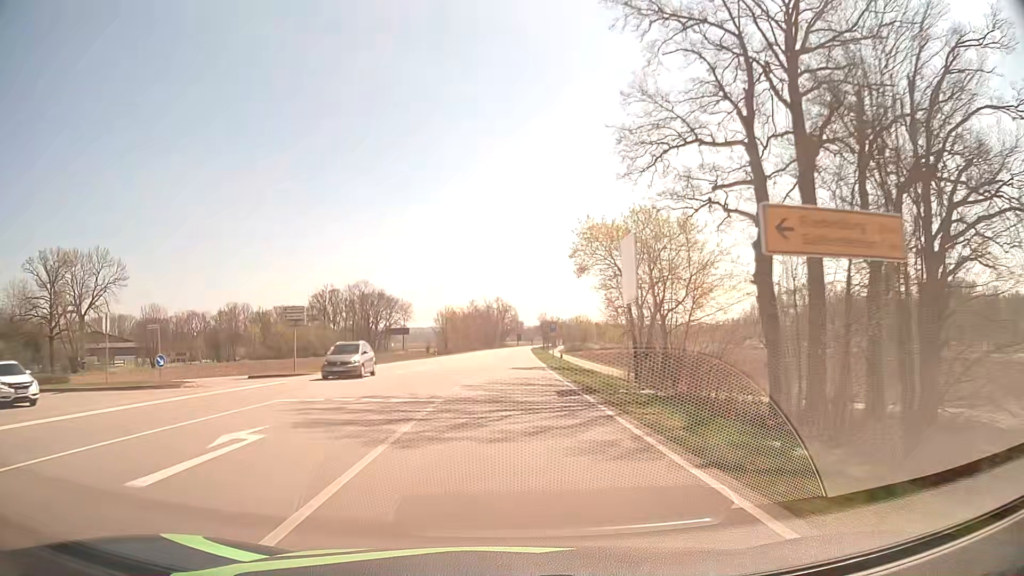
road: secondary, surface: asphalt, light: Day
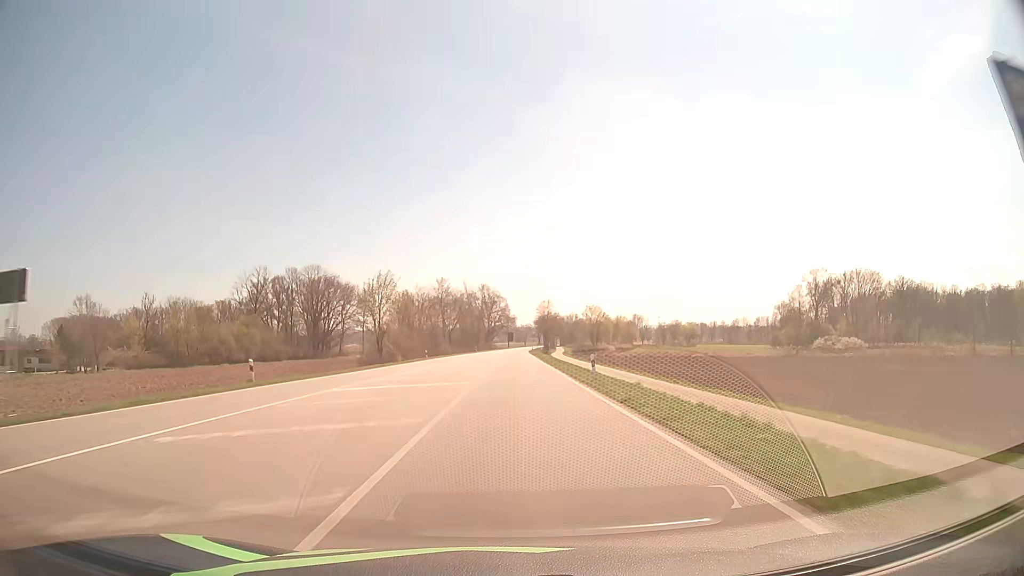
(+0.4, +60.3) m; +1°
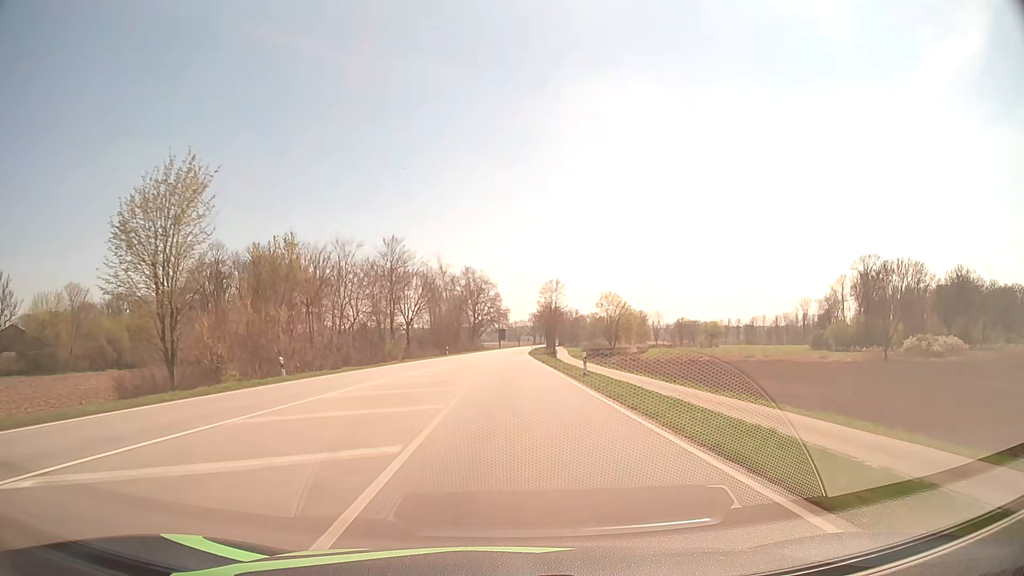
(+0.3, +45.1) m; +1°
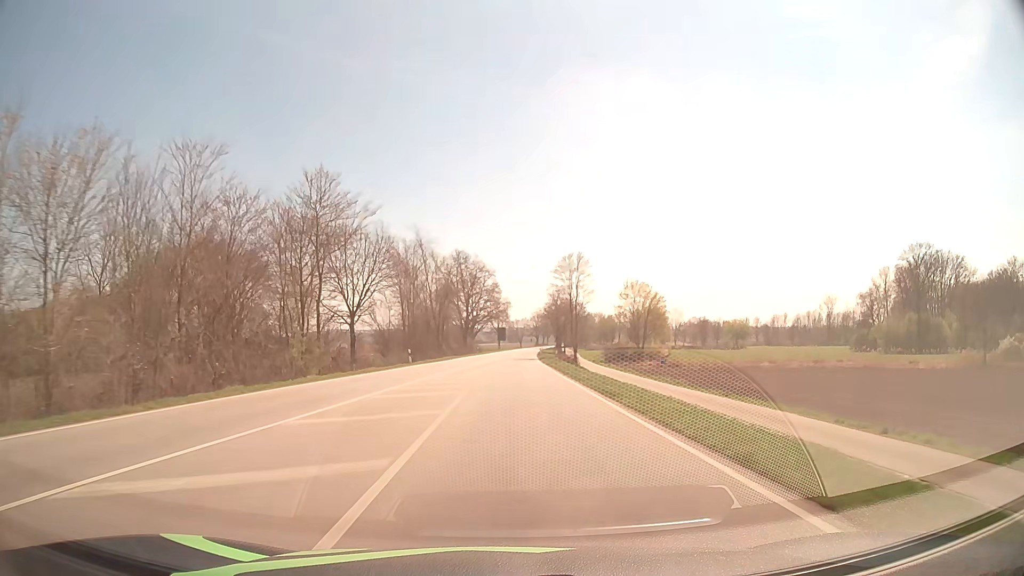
(0.0, +30.1) m; 0°
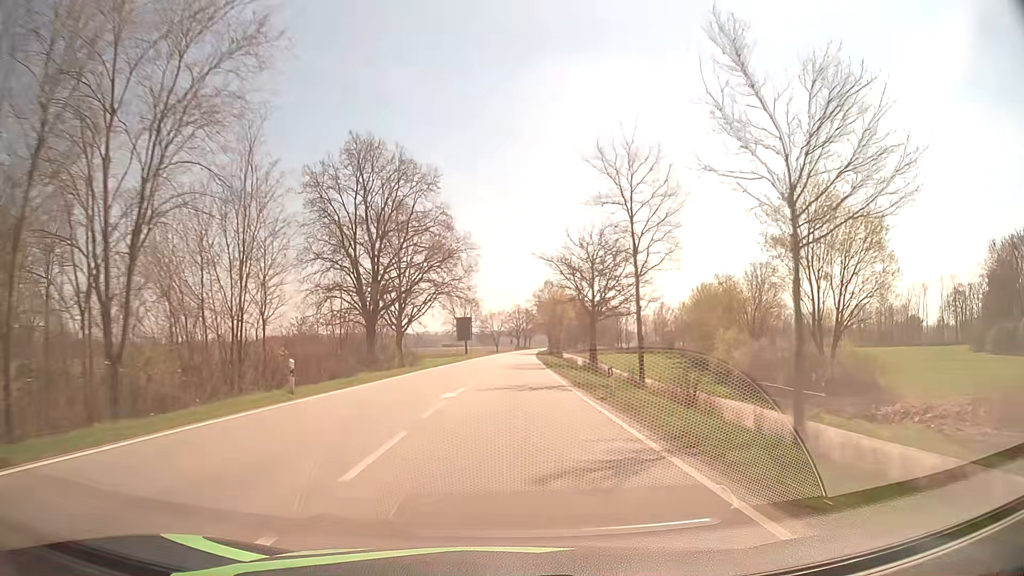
(+1.2, +75.4) m; +2°
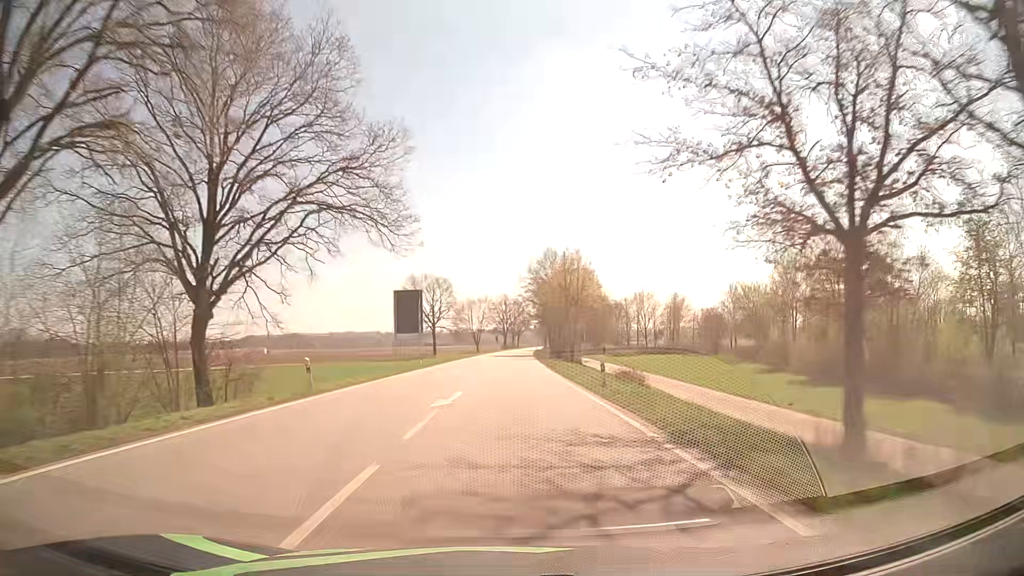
(+0.3, +45.3) m; +1°
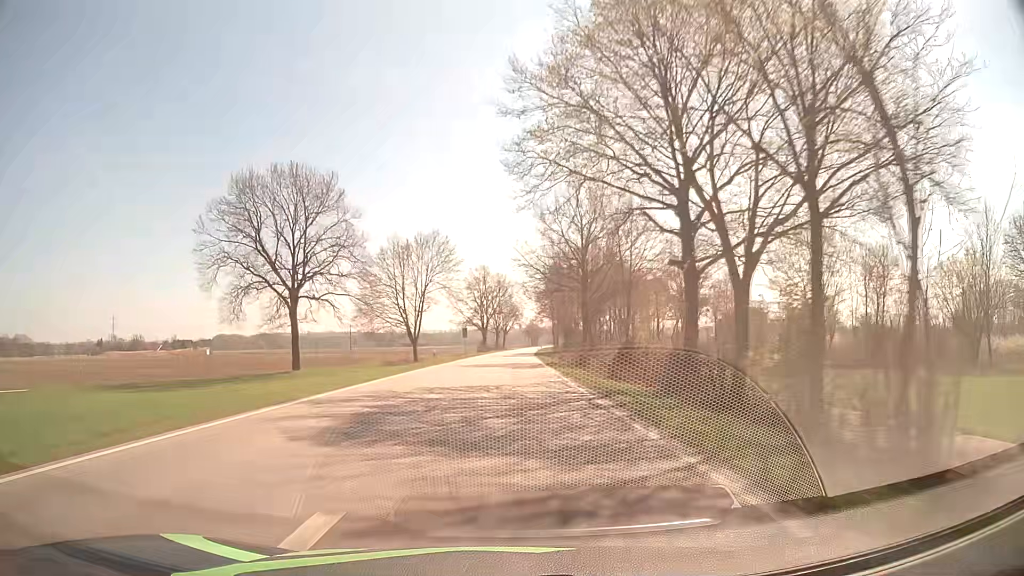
(+1.1, +75.7) m; +1°
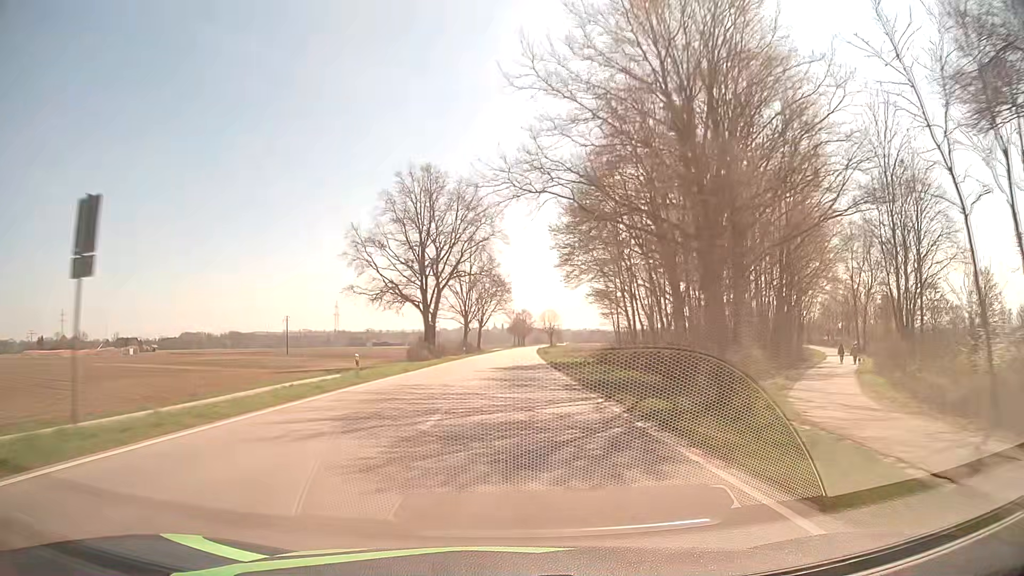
(+1.0, +75.2) m; +1°
(0, +10) (0, +20) (0, +30) (0, +40) (+1, +50) (+1, +60) (+1, +70) (+2, +80) (+2, +90) (+2, +100) m
